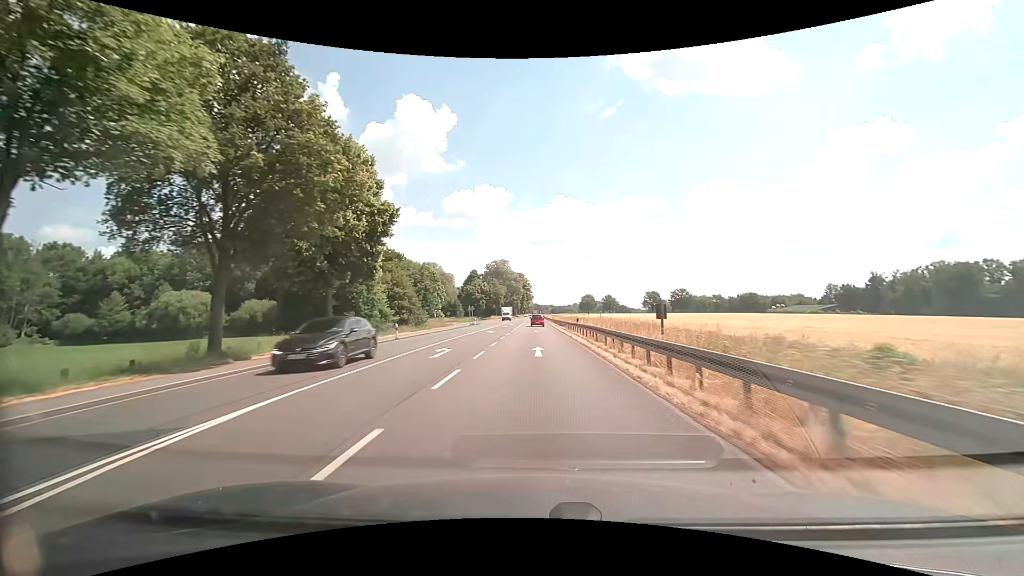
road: primary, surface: asphalt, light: Day
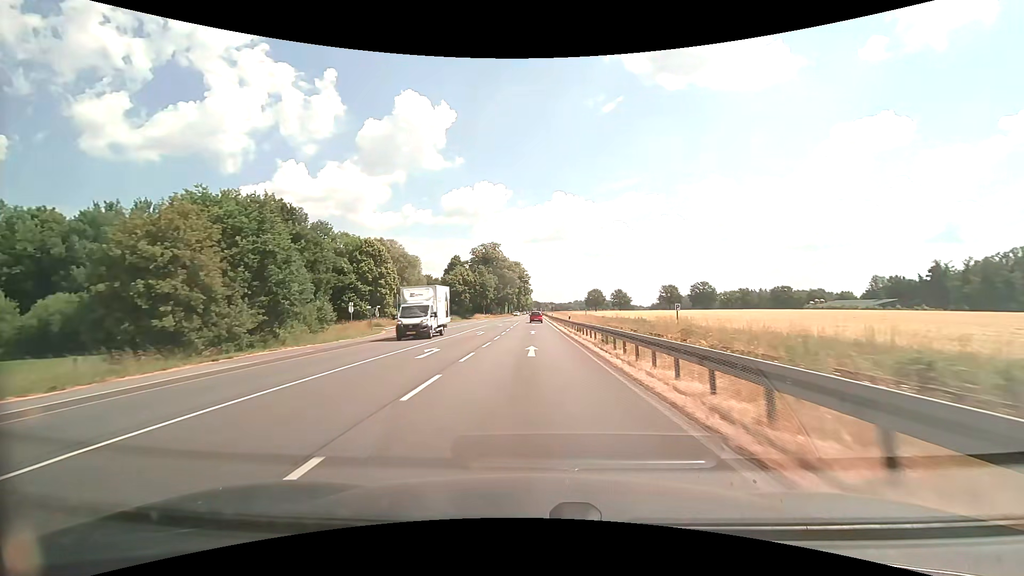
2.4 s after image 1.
(+0.2, +43.1) m; 0°
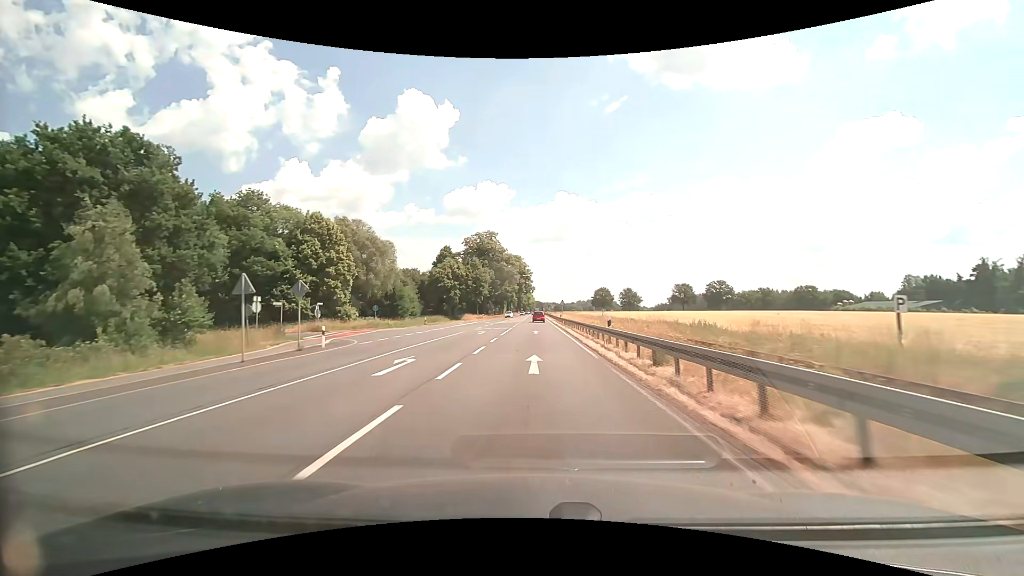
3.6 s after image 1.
(-0.1, +21.6) m; 0°
(0, +10) (0, +20) (0, +30) (0, +40) (0, +50) (0, +60) (0, +70) (0, +80) (0, +90) (0, +100) m
